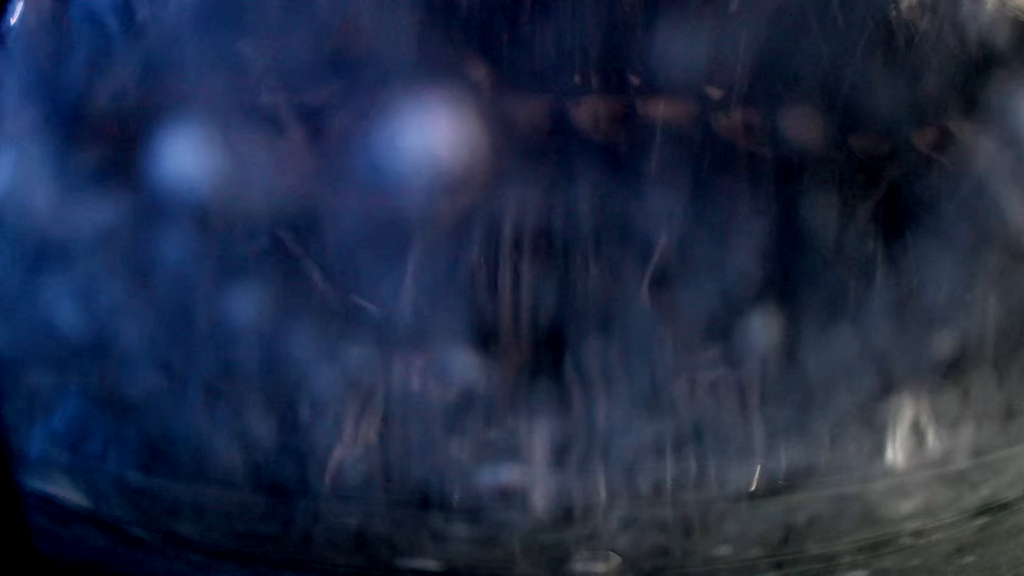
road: service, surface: asphalt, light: Day
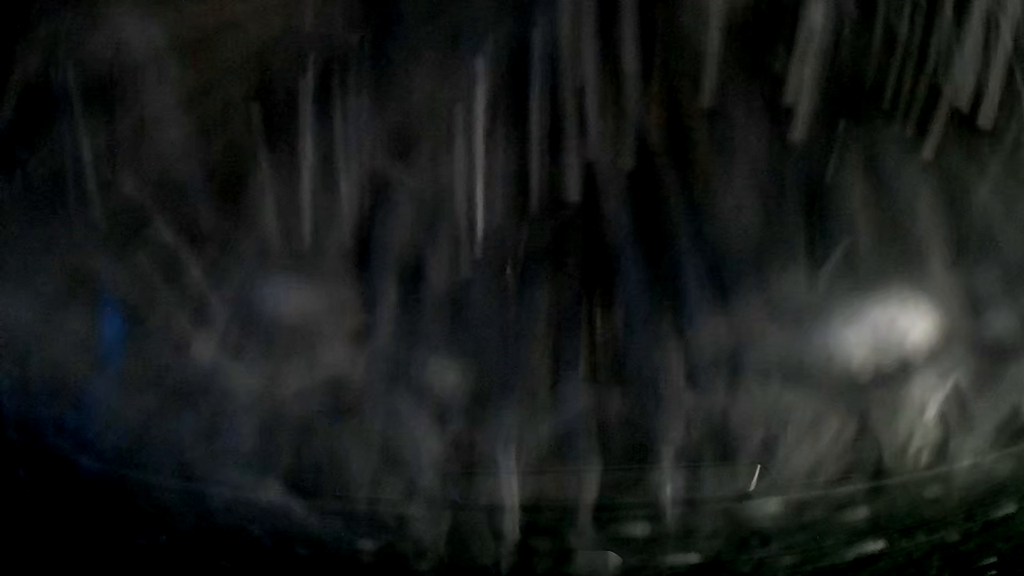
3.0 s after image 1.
(0.0, +0.2) m; 0°
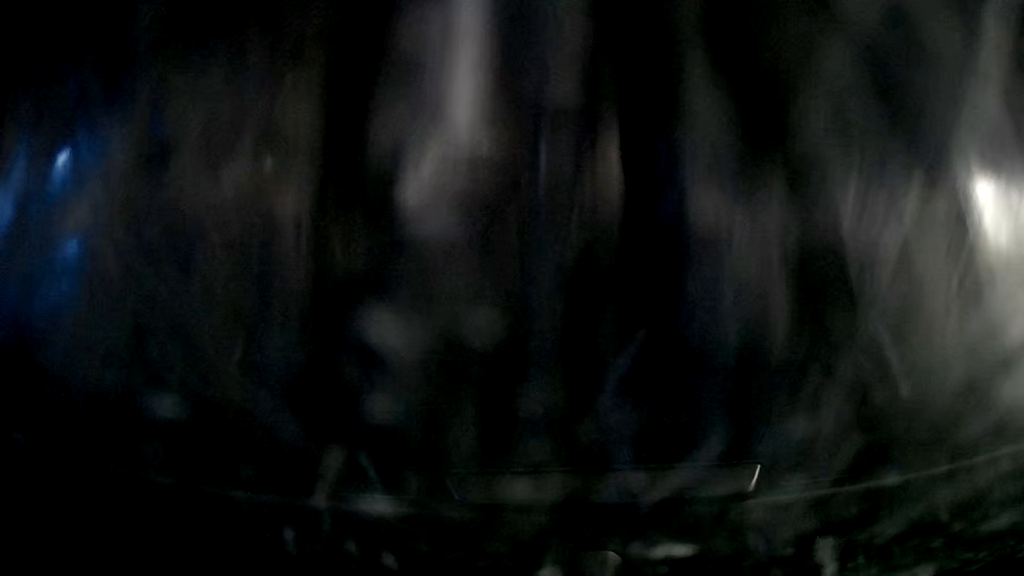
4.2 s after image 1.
(0.0, +0.1) m; 0°
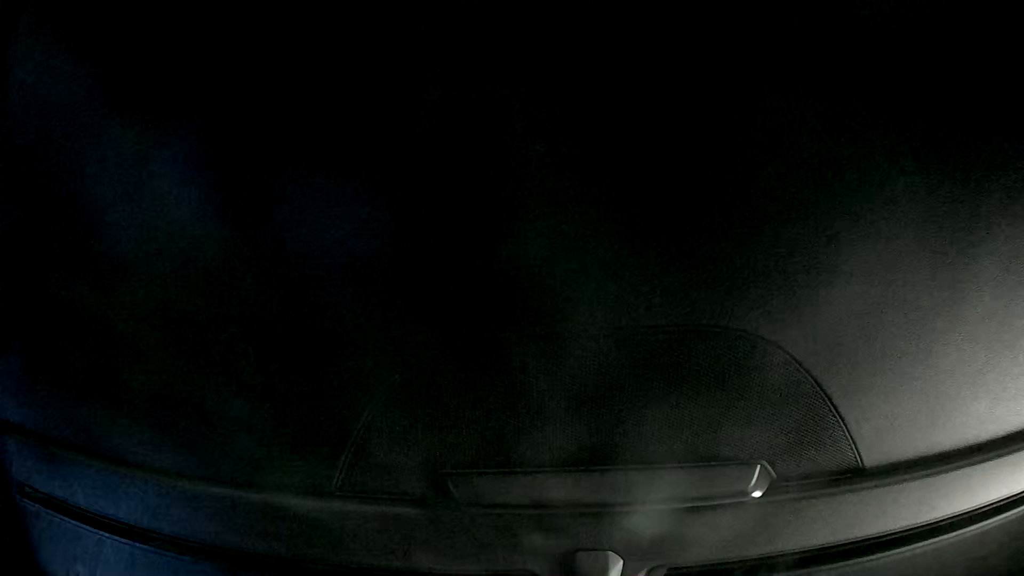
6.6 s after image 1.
(0.0, +0.1) m; 0°
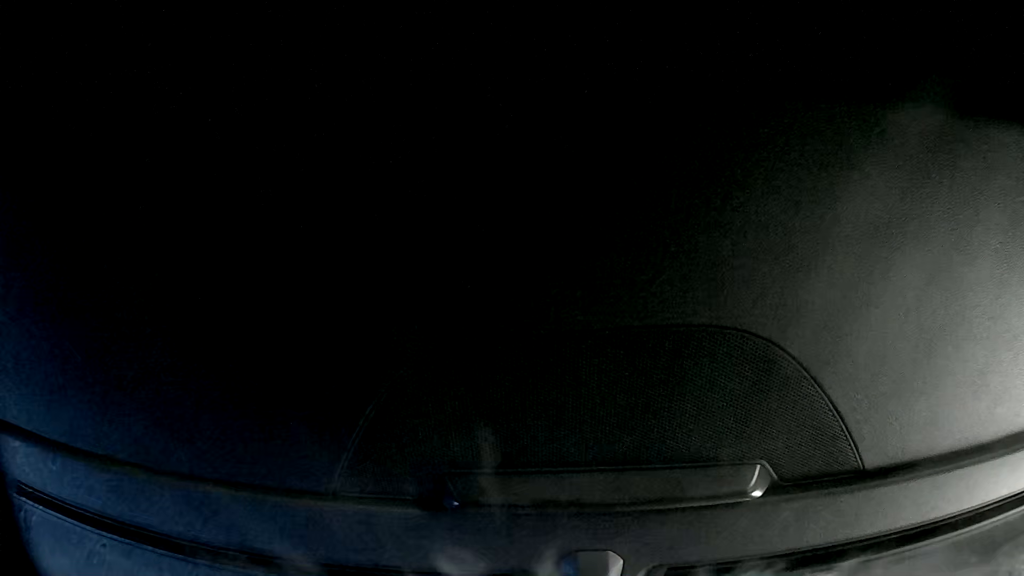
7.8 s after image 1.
(0.0, +0.1) m; 0°
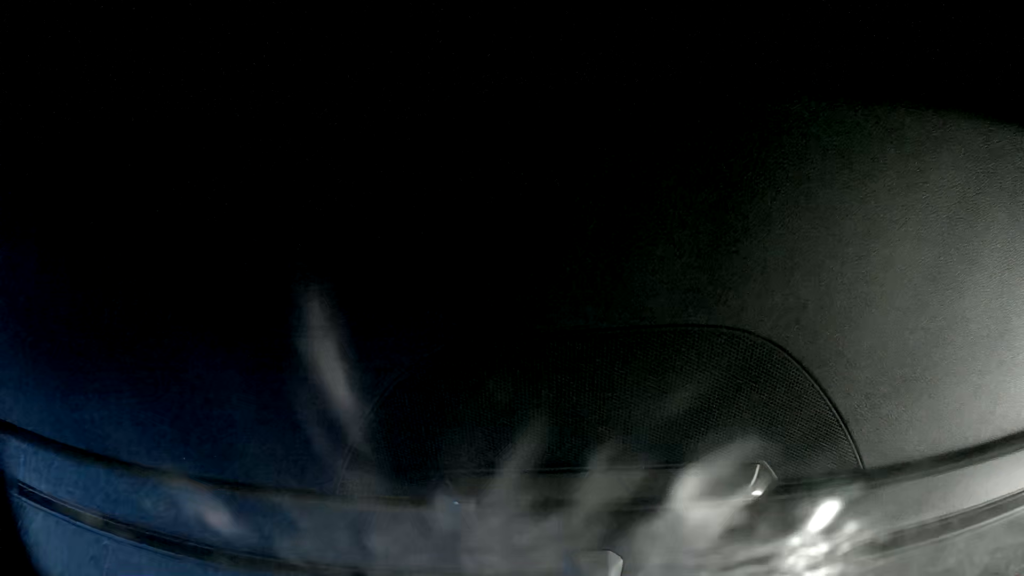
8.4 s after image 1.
(0.0, 0.0) m; 0°
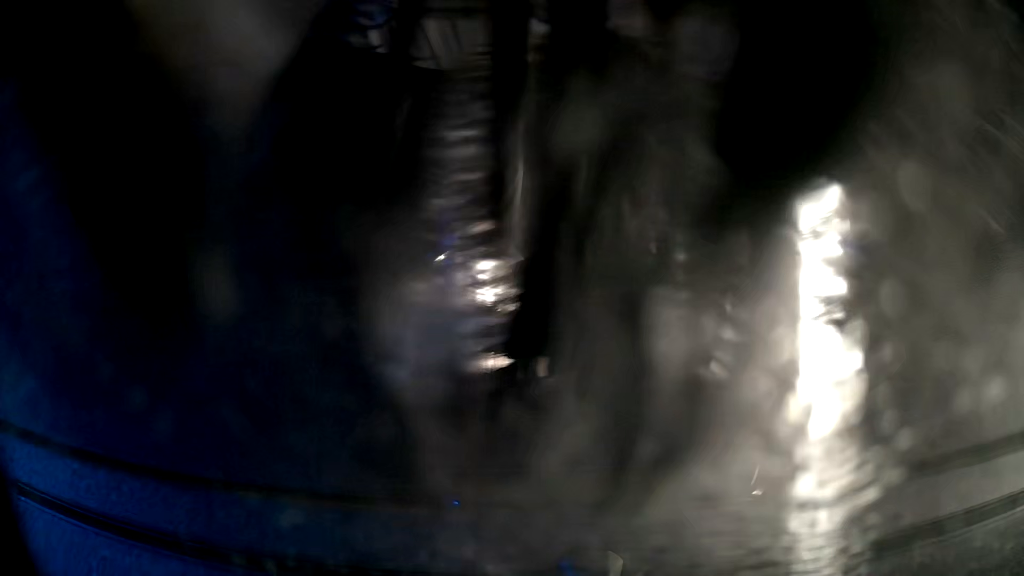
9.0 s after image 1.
(0.0, 0.0) m; 0°
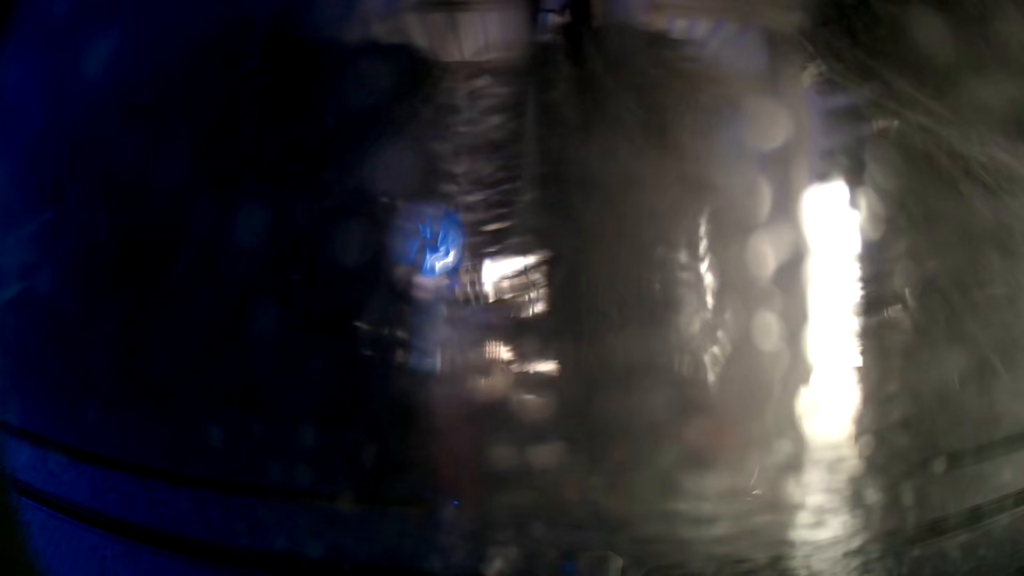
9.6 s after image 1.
(0.0, 0.0) m; 0°
